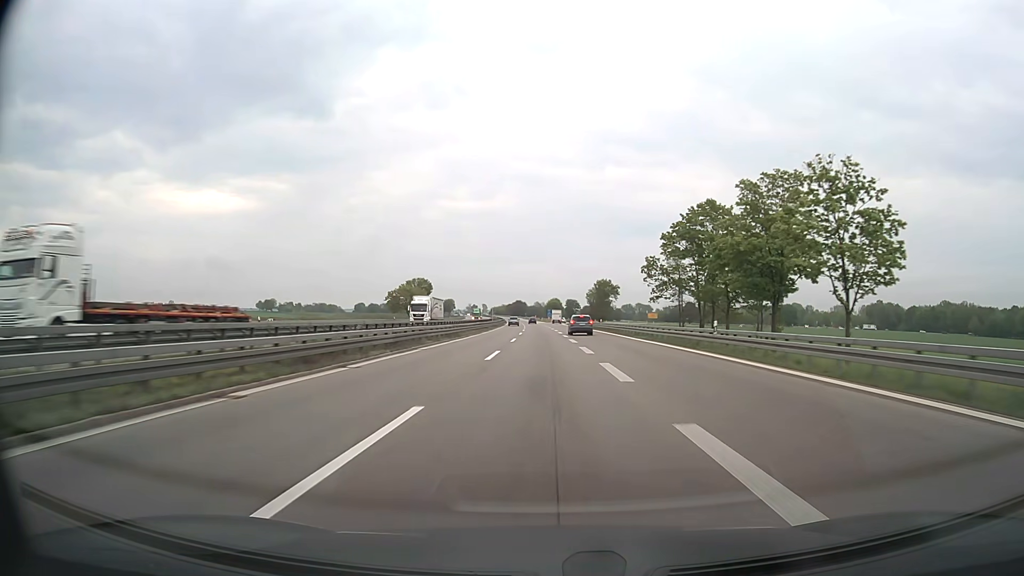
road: motorway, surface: asphalt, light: Day
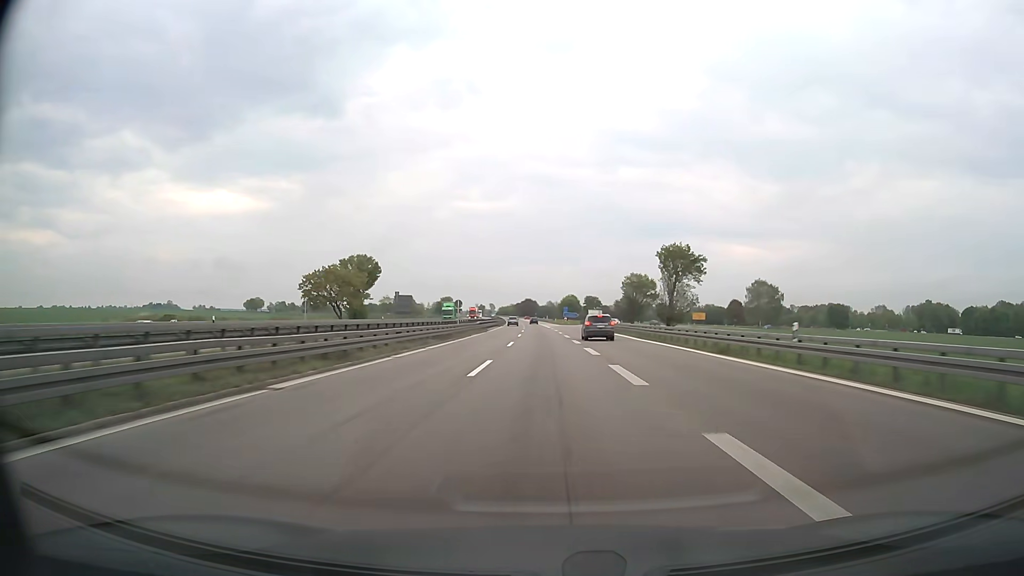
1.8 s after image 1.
(-0.8, +60.8) m; -1°
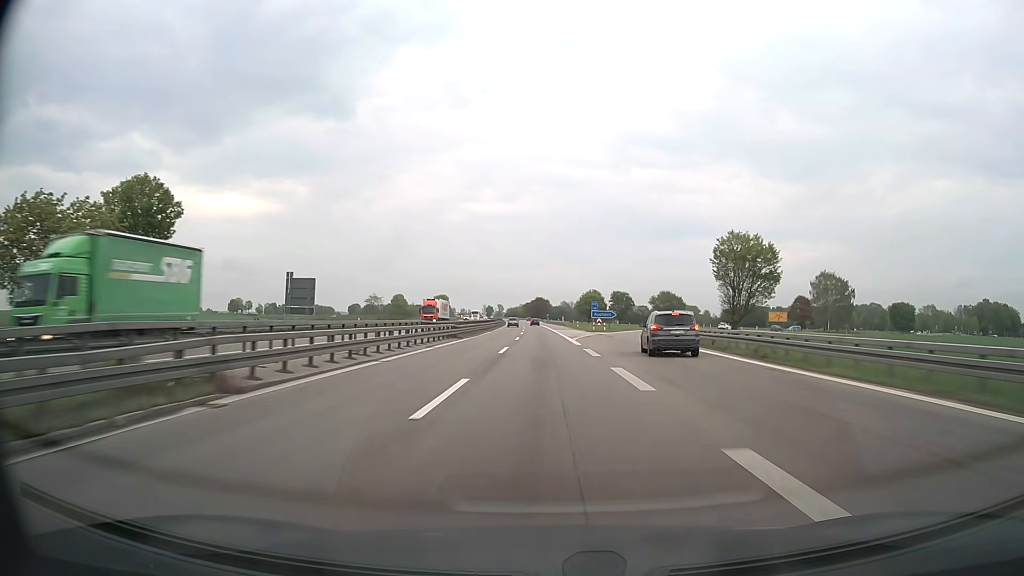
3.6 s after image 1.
(-0.5, +60.9) m; -1°
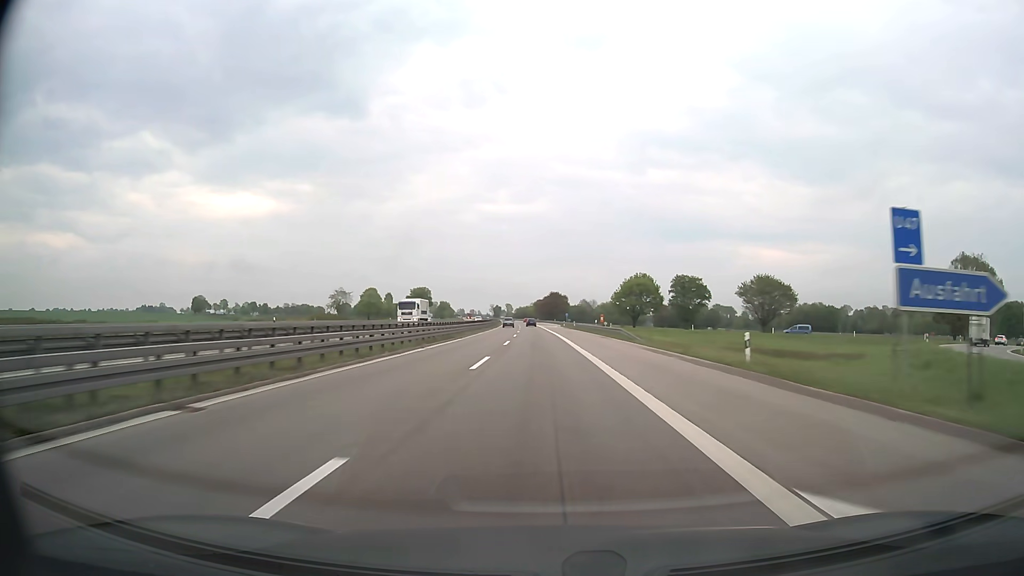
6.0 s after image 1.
(-1.0, +81.5) m; -1°
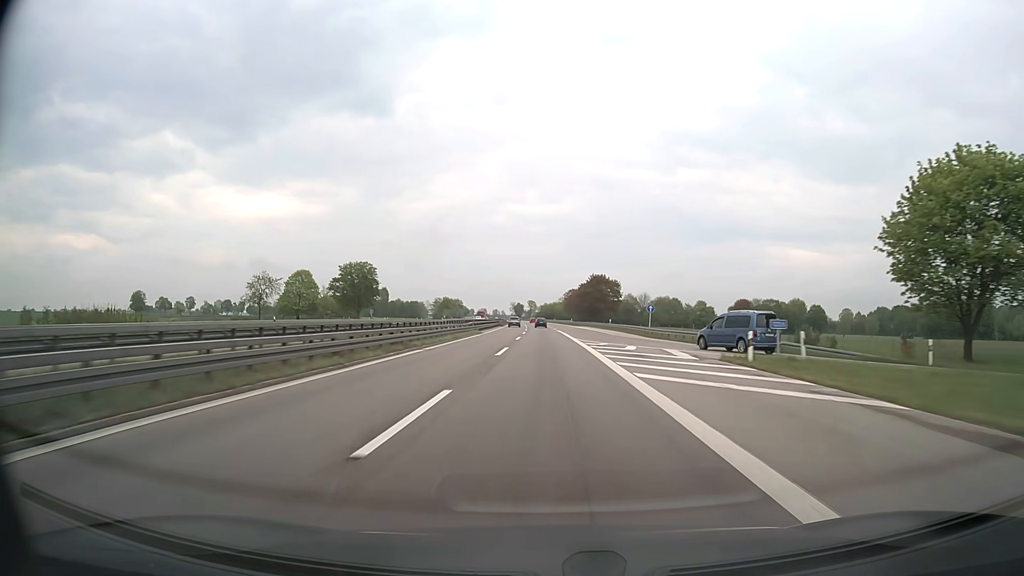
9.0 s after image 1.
(-2.2, +102.3) m; -2°
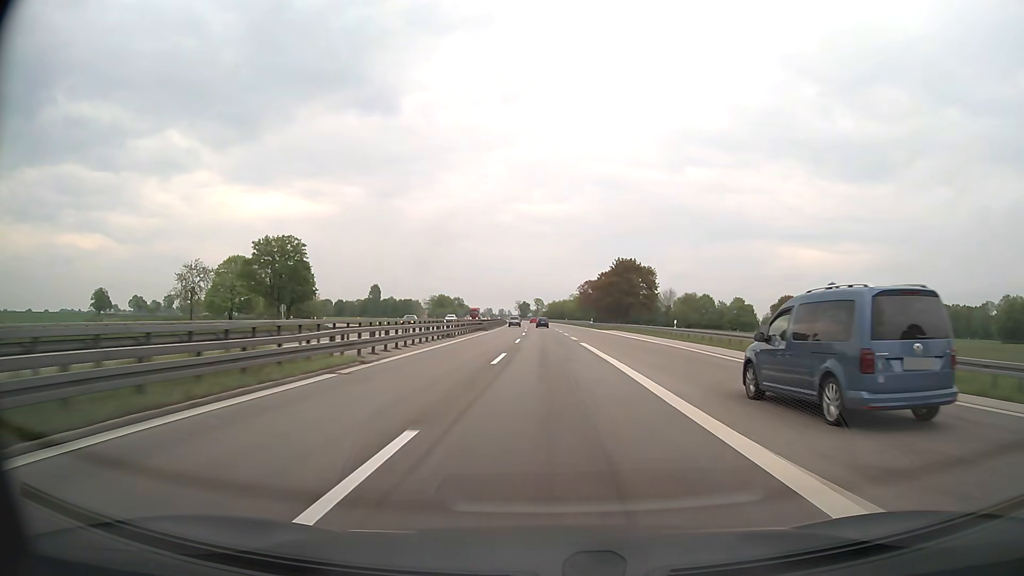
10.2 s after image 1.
(-0.3, +41.1) m; -1°
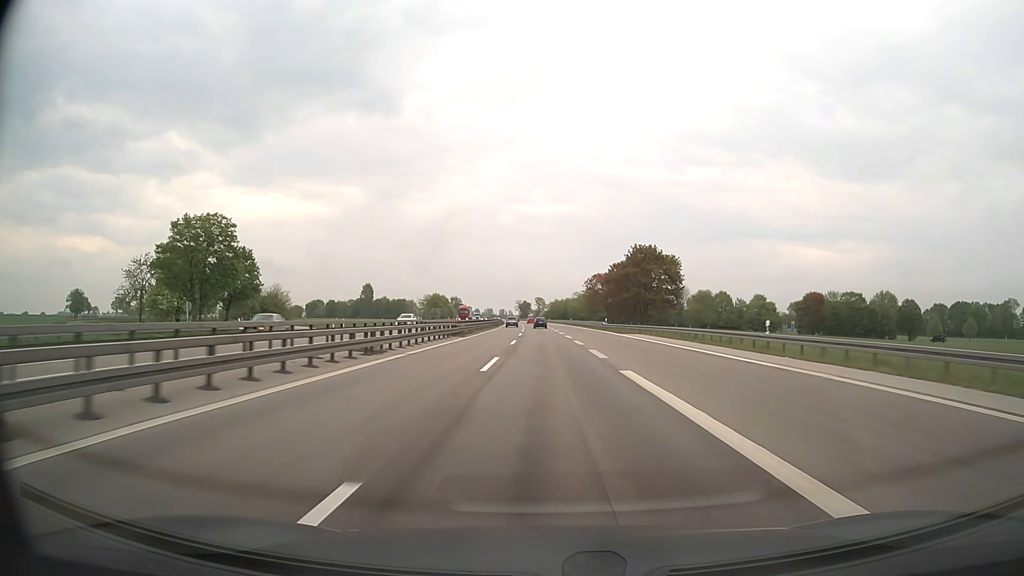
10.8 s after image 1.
(0.0, +20.6) m; 0°
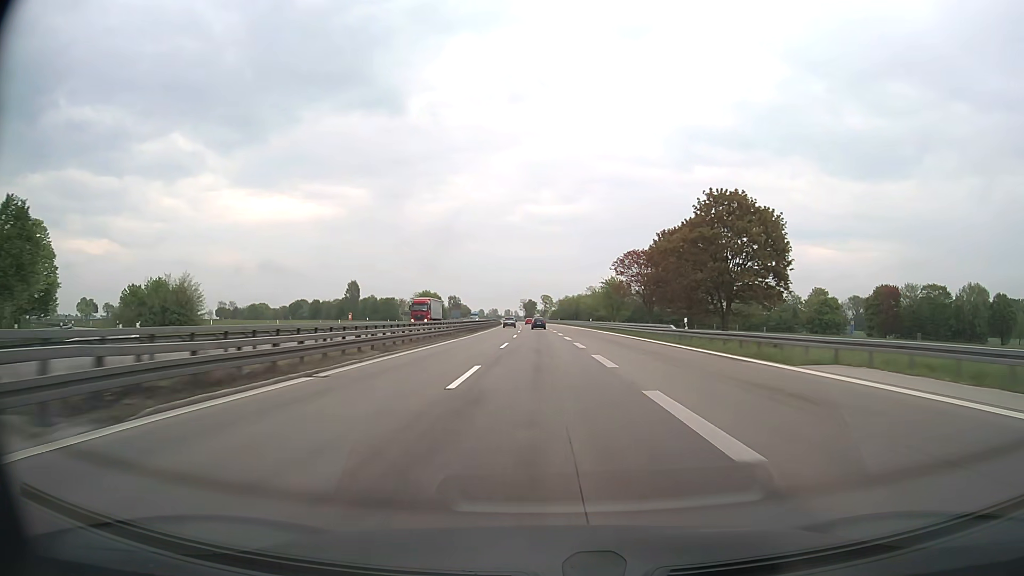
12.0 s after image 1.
(-0.2, +41.1) m; -1°
(0, +10) (0, +20) (0, +30) (0, +40) (0, +50) (-1, +60) (-1, +70) (-1, +80) (-1, +90) (-2, +100) m
